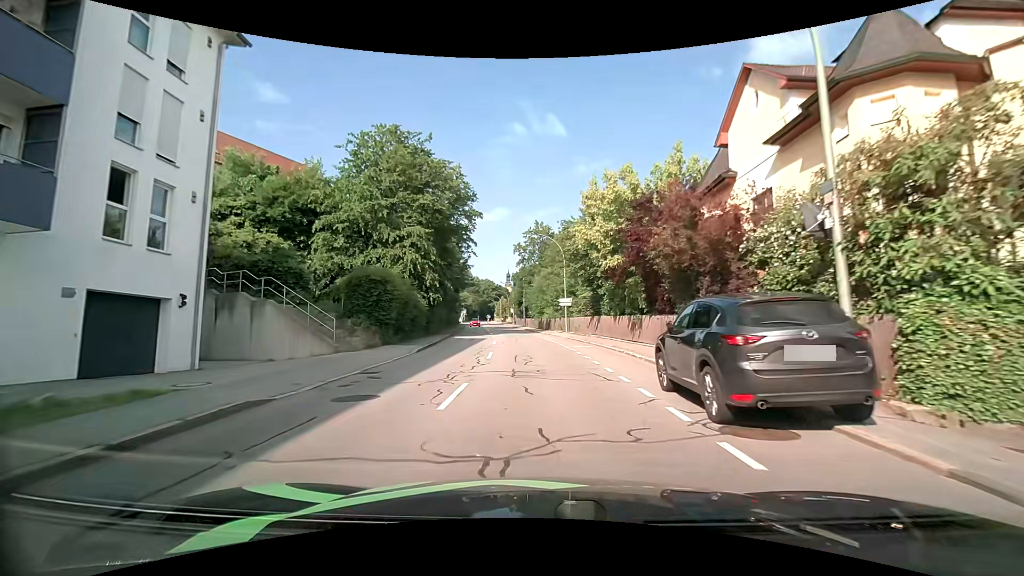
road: tertiary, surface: asphalt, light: Day
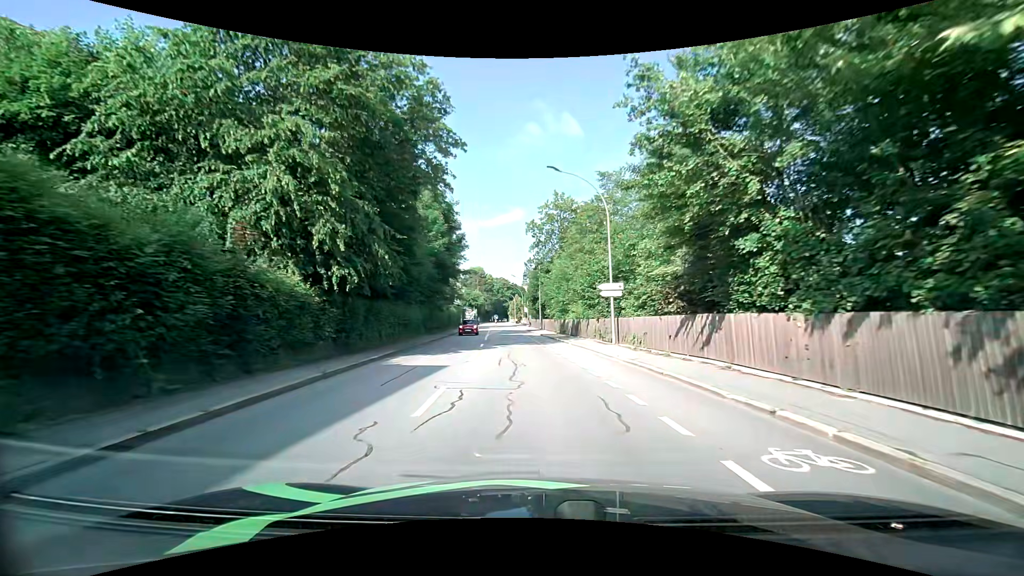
(-0.1, +18.8) m; -2°
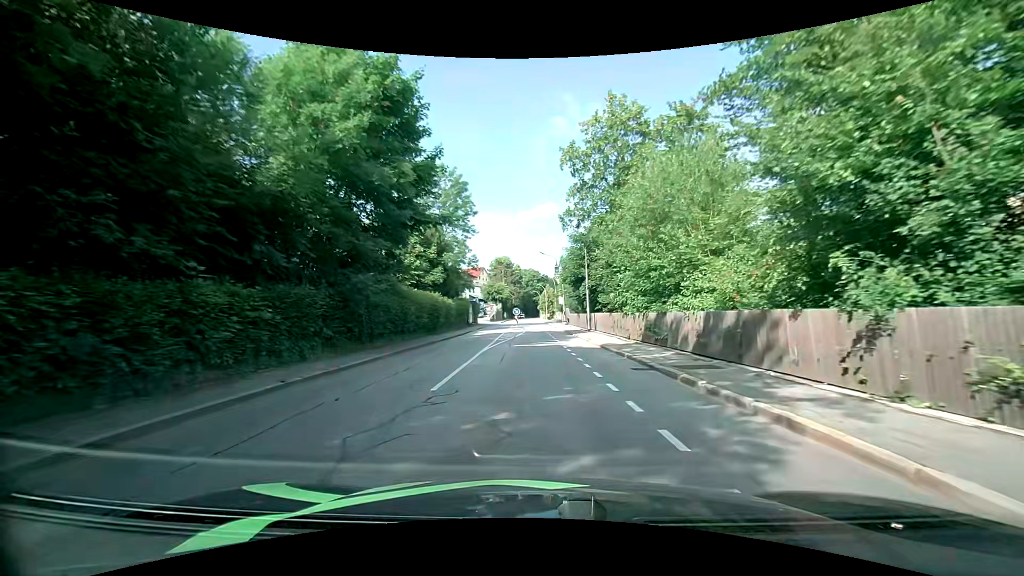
(-0.8, +24.7) m; -4°
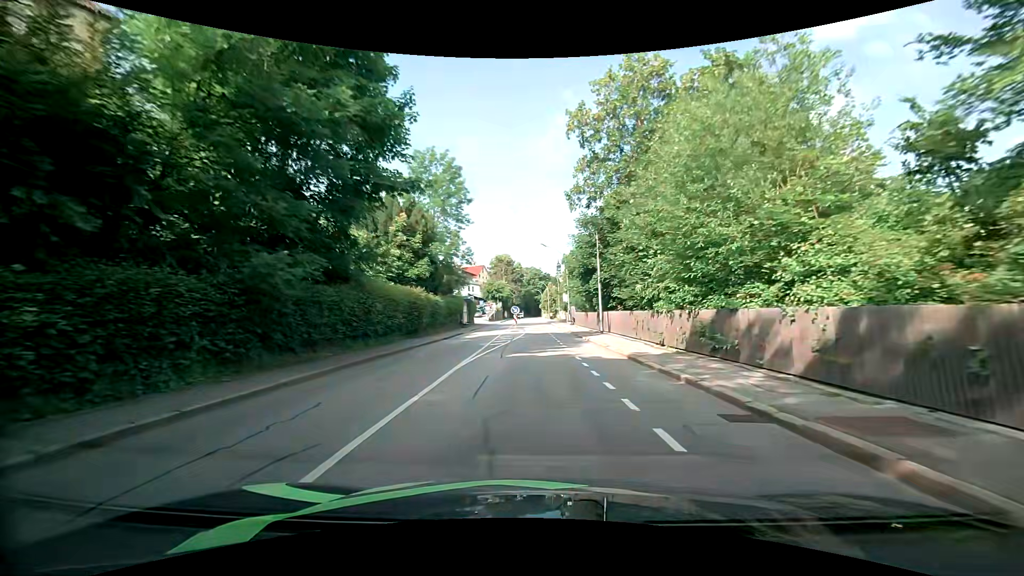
(0.0, +6.1) m; 0°
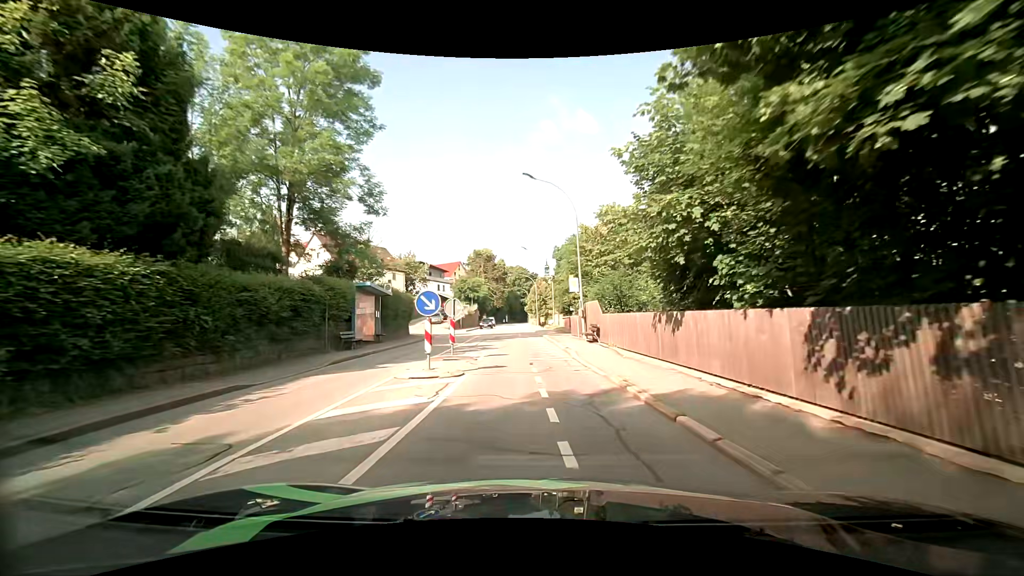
(+0.4, +28.5) m; +2°
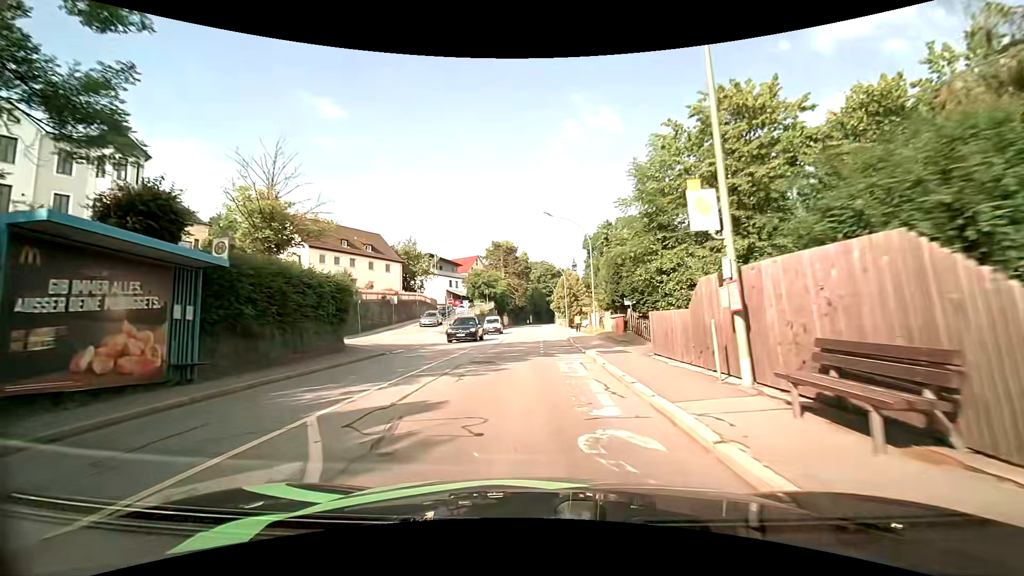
(-0.3, +17.7) m; -4°
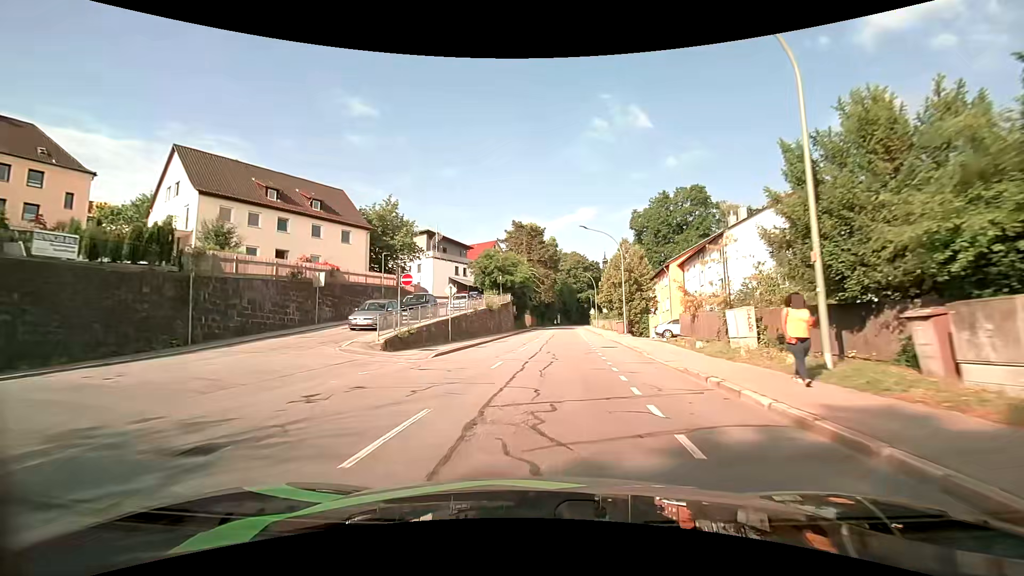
(-0.8, +25.2) m; -3°
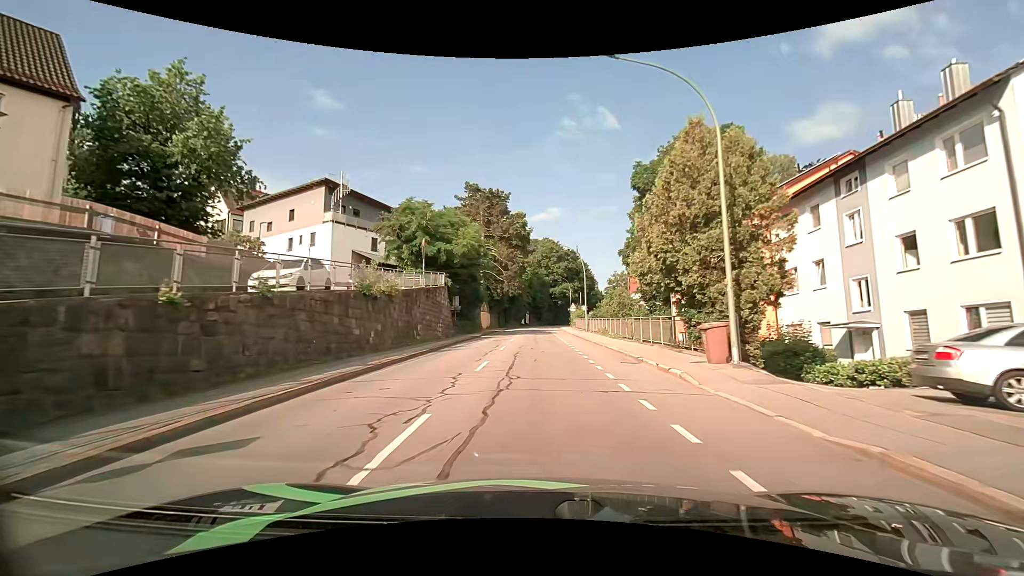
(+1.0, +27.5) m; +4°
(0, +10) (0, +20) (0, +30) (0, +40) (0, +50) (0, +60) (0, +70) (0, +80) (+1, +90) (+2, +100) m
